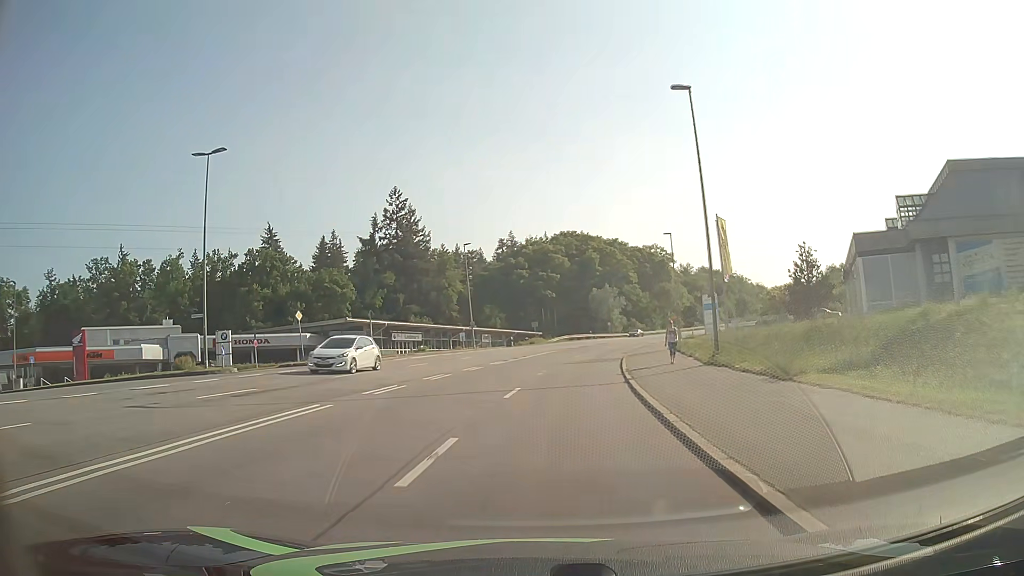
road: secondary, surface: asphalt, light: Day
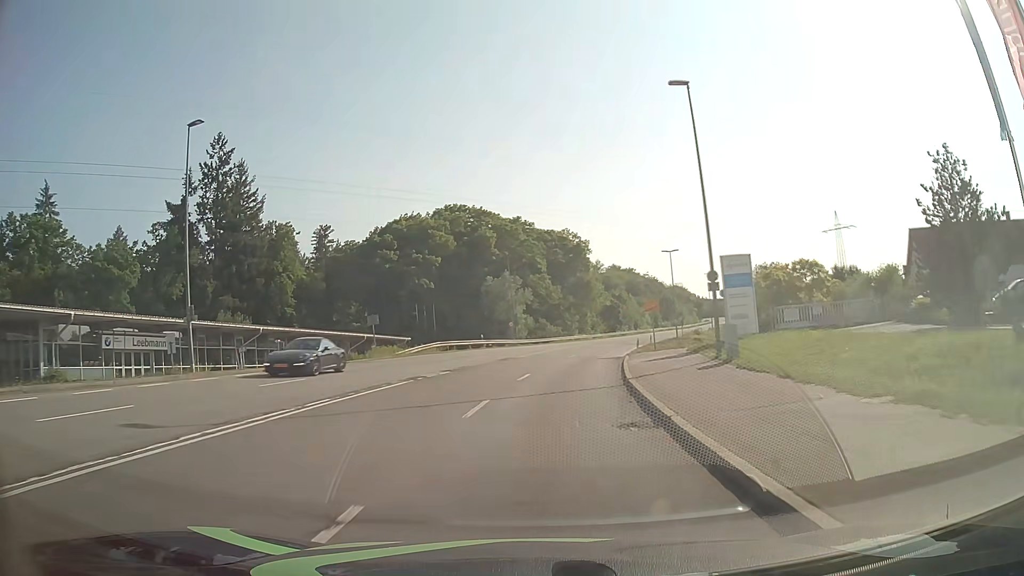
(+3.1, +39.8) m; +9°
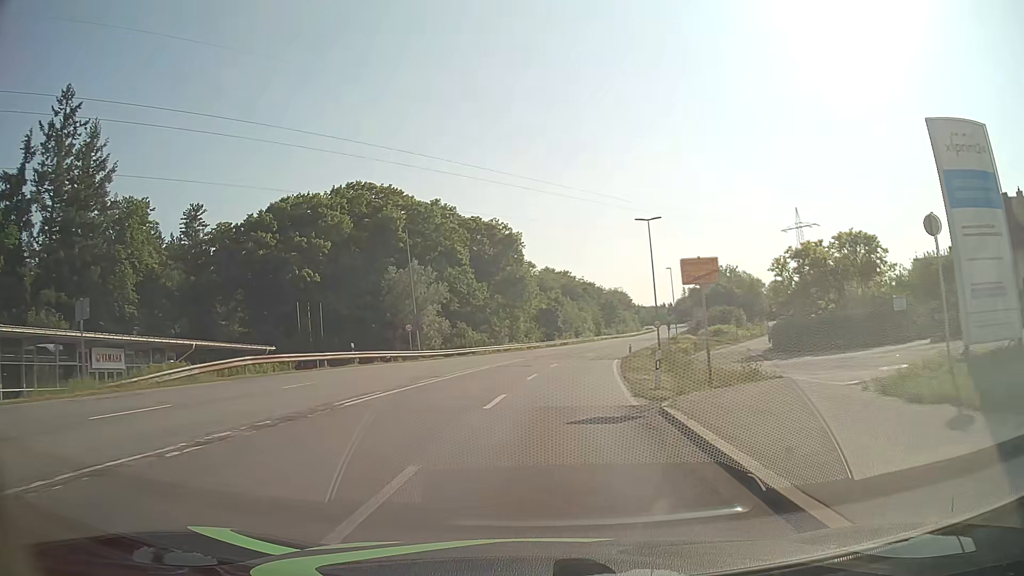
(+1.2, +24.3) m; +6°
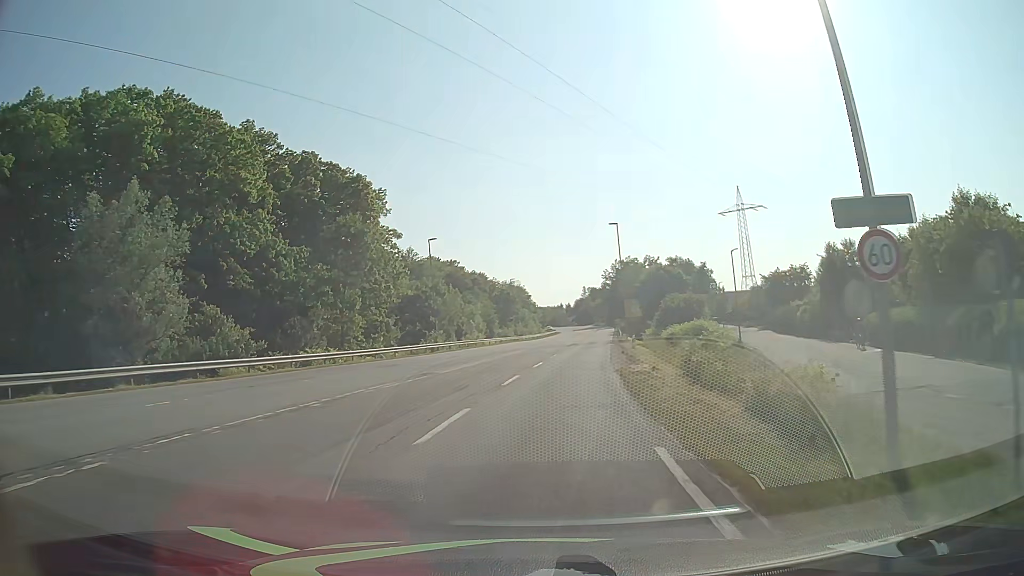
(+3.4, +40.9) m; +9°
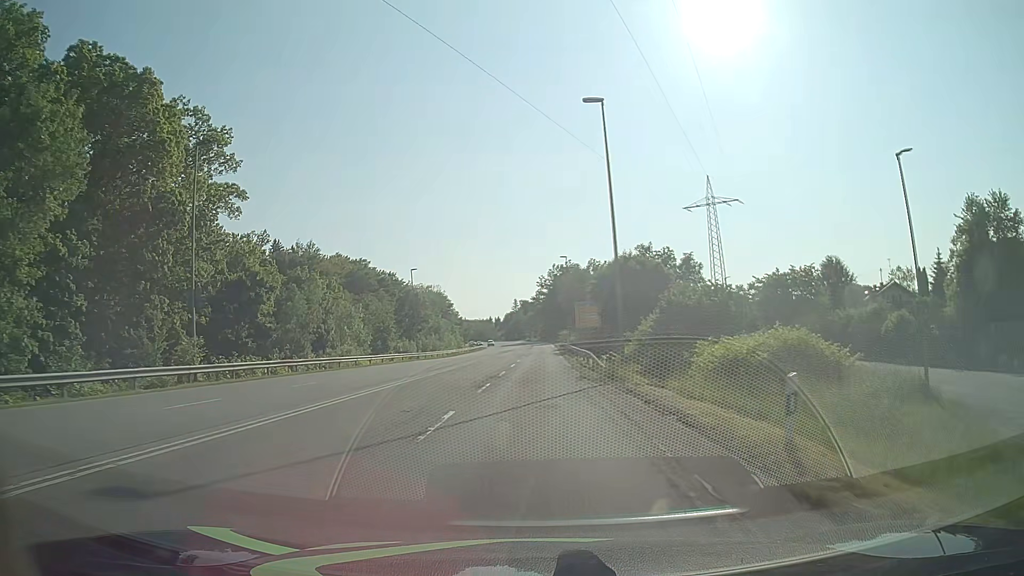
(+2.2, +33.8) m; +6°
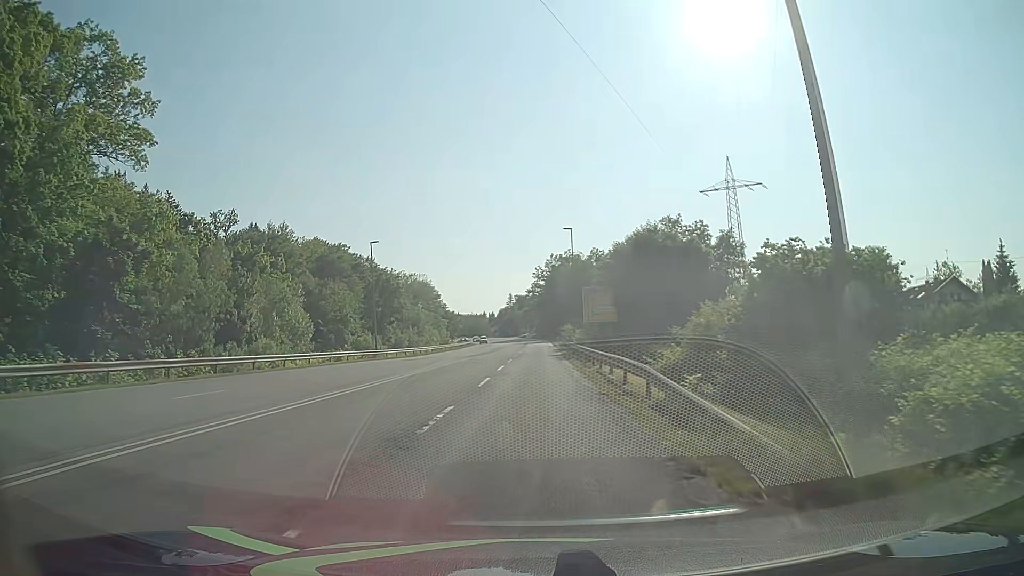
(+0.1, +17.5) m; +1°
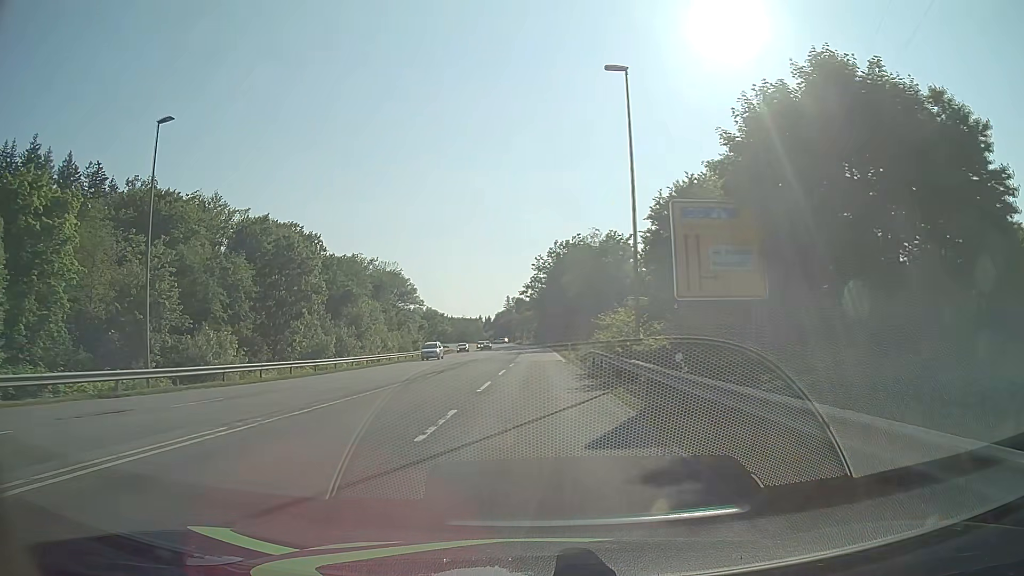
(0.0, +35.9) m; 0°
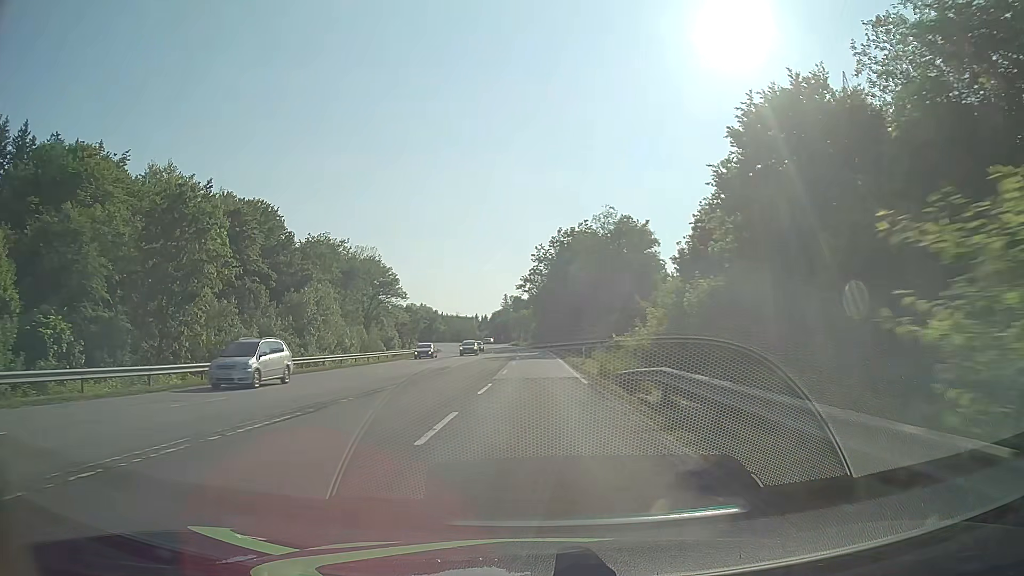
(0.0, +18.2) m; 0°
(0, +10) (0, +20) (0, +30) (0, +40) (0, +50) (0, +60) (0, +70) (0, +80) (-1, +90) (-1, +100) m
